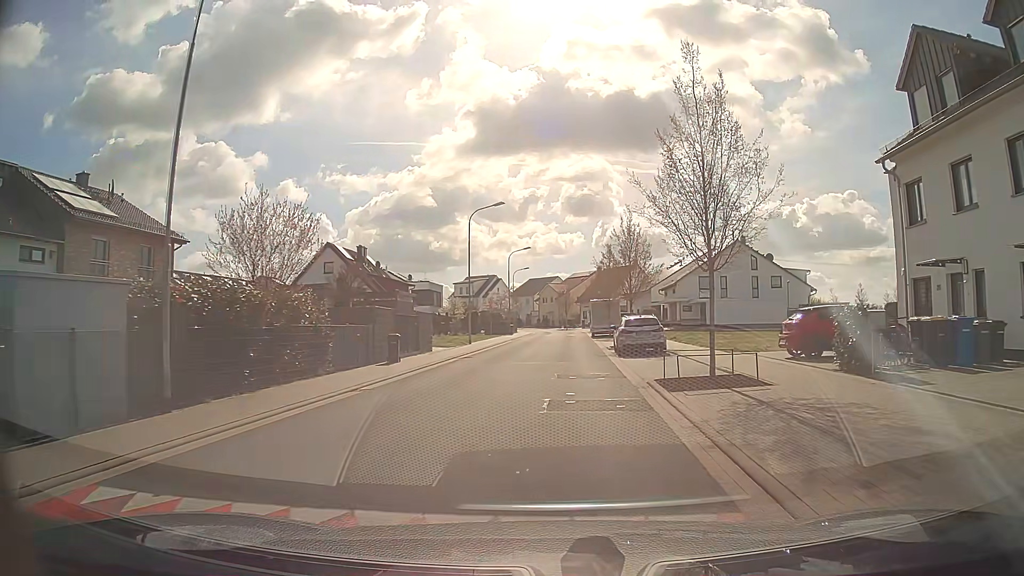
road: residential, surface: asphalt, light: Day
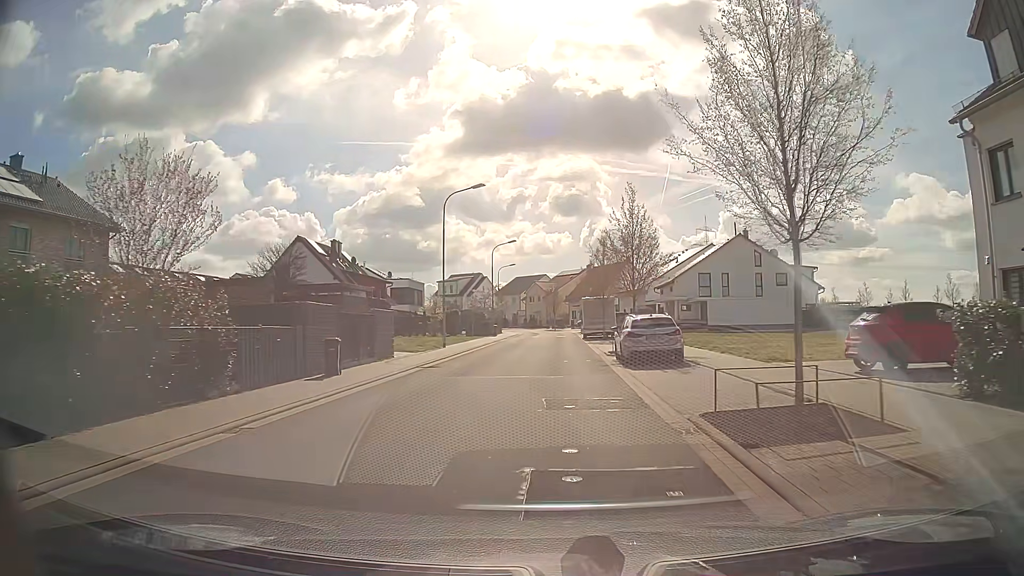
(0.0, +5.4) m; 0°
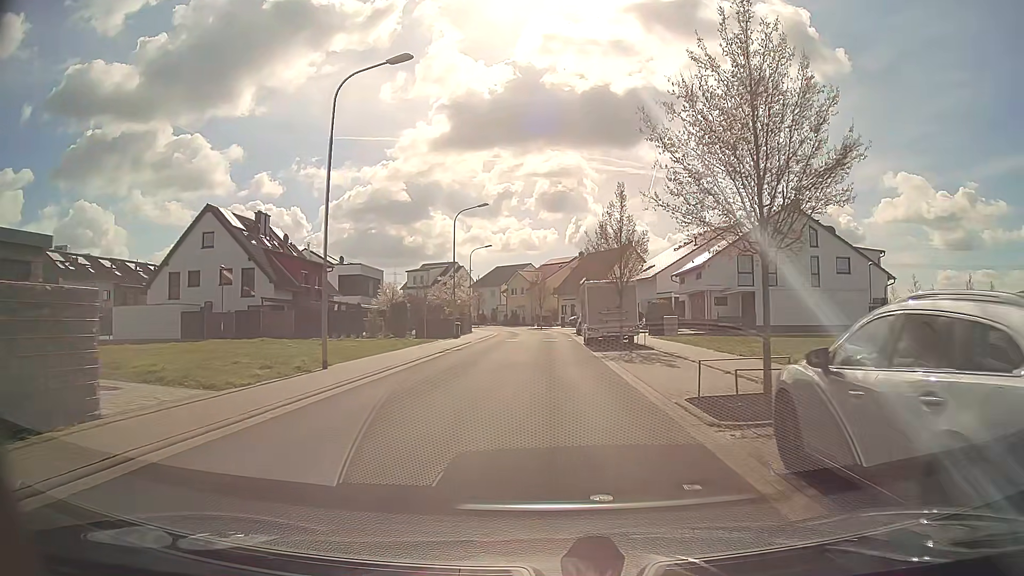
(+0.2, +17.2) m; +1°
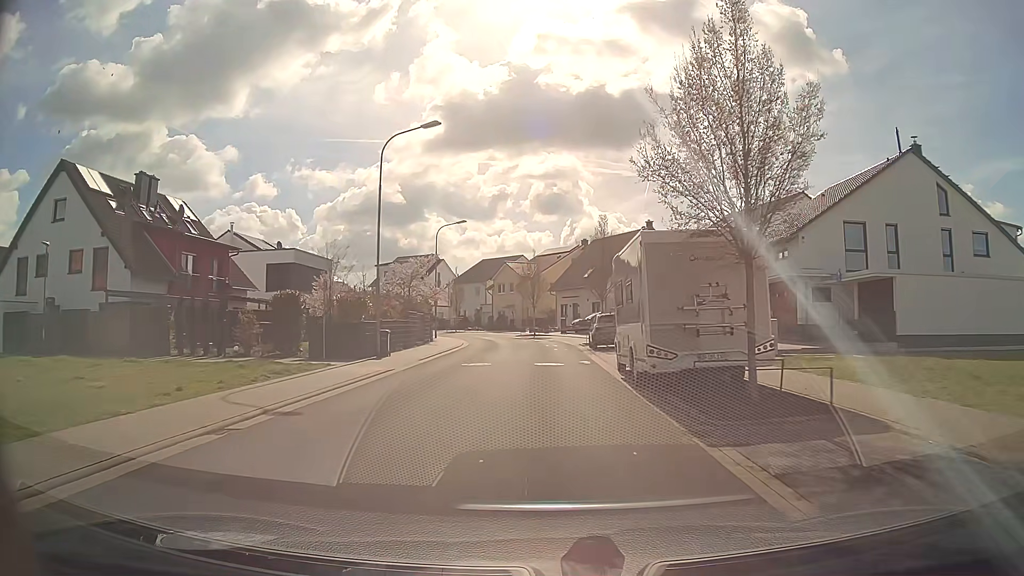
(+0.1, +18.3) m; 0°
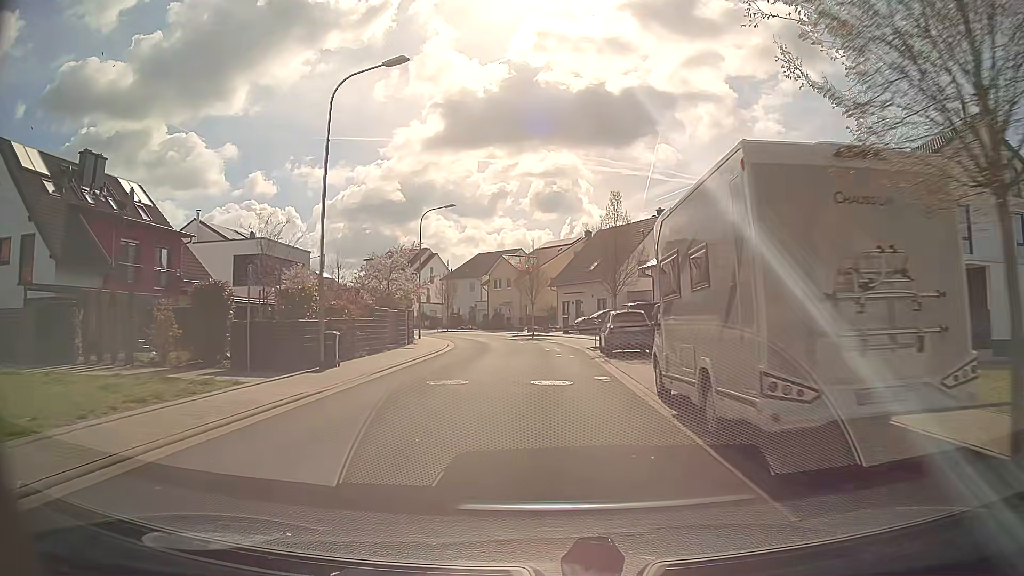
(0.0, +6.1) m; 0°
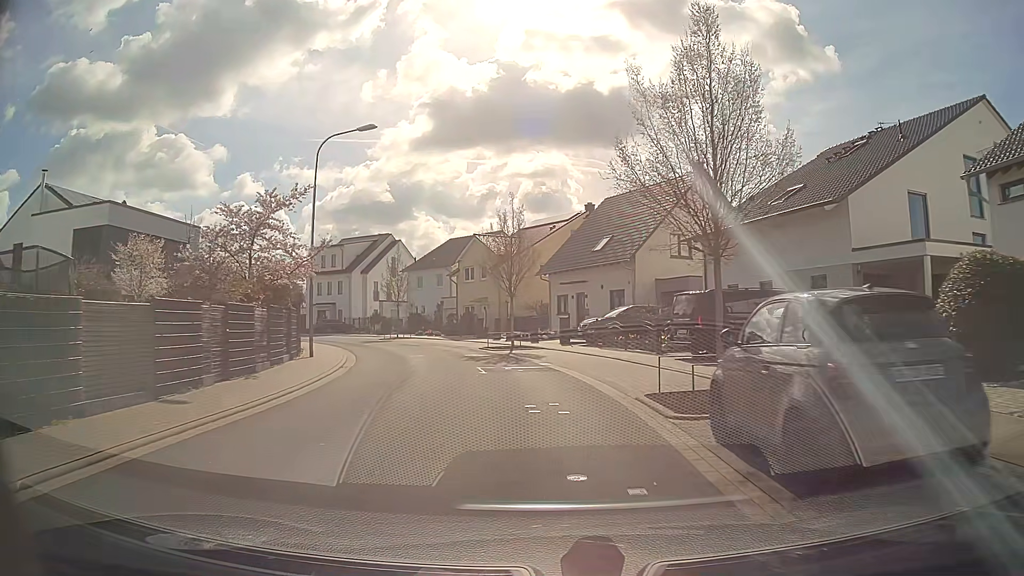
(+0.2, +18.0) m; 0°
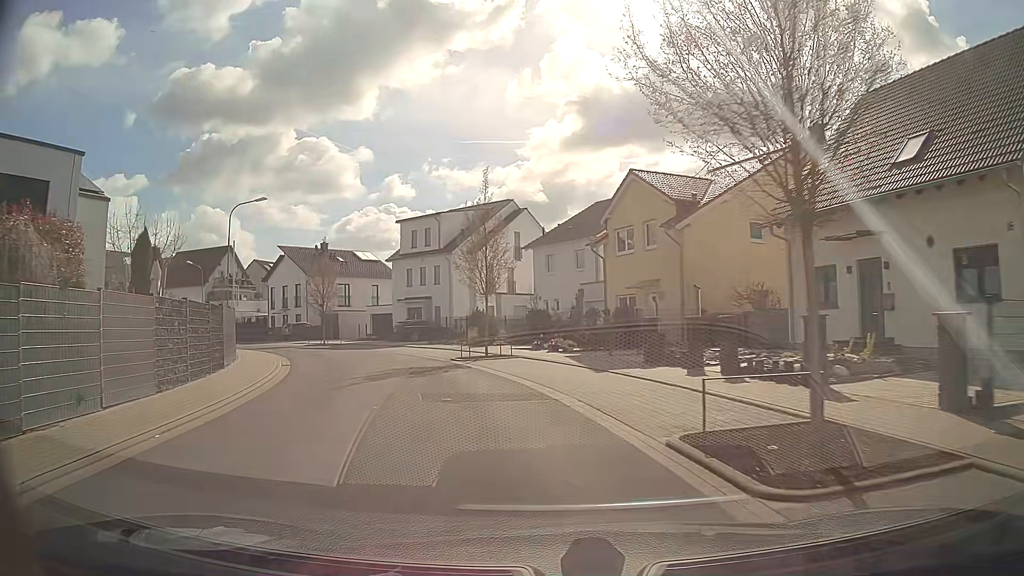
(-1.8, +22.5) m; -14°
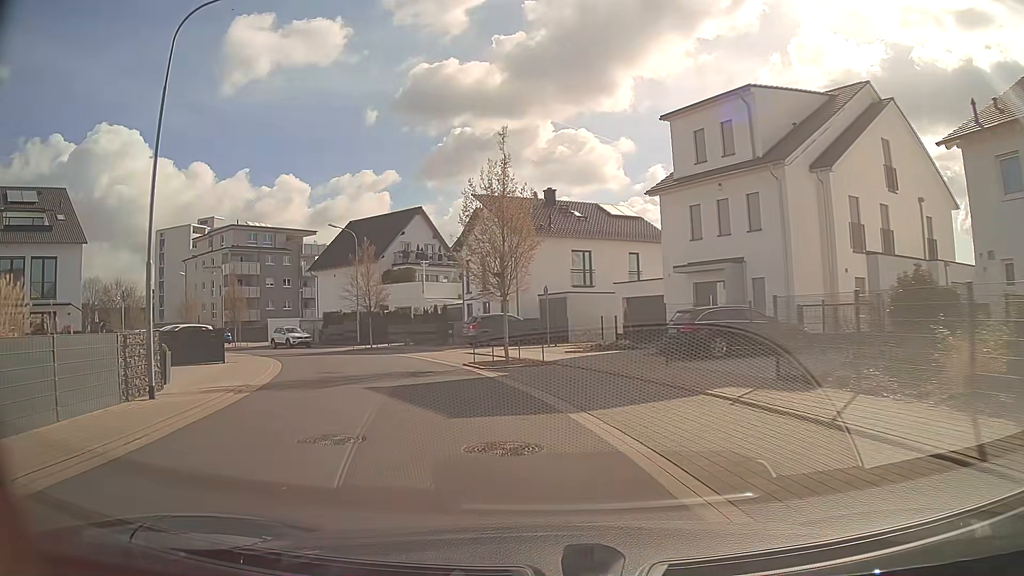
(-4.8, +25.7) m; -22°
(-1, +10) (-3, +20) (-7, +29) (-13, +37) (-19, +45) (-27, +52) (-34, +58) (-42, +65) (-49, +71) (-57, +78) m
